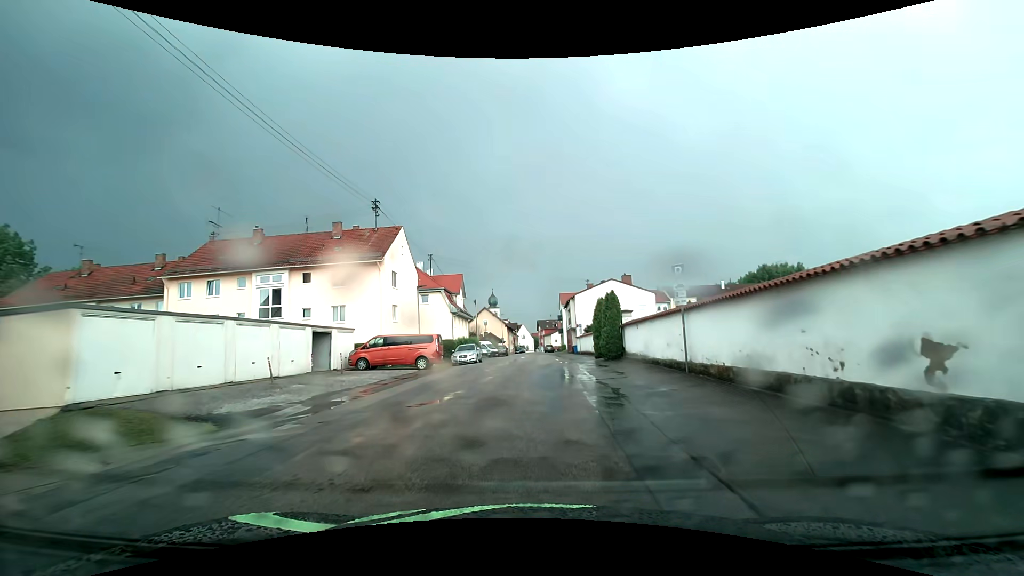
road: residential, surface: asphalt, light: Day
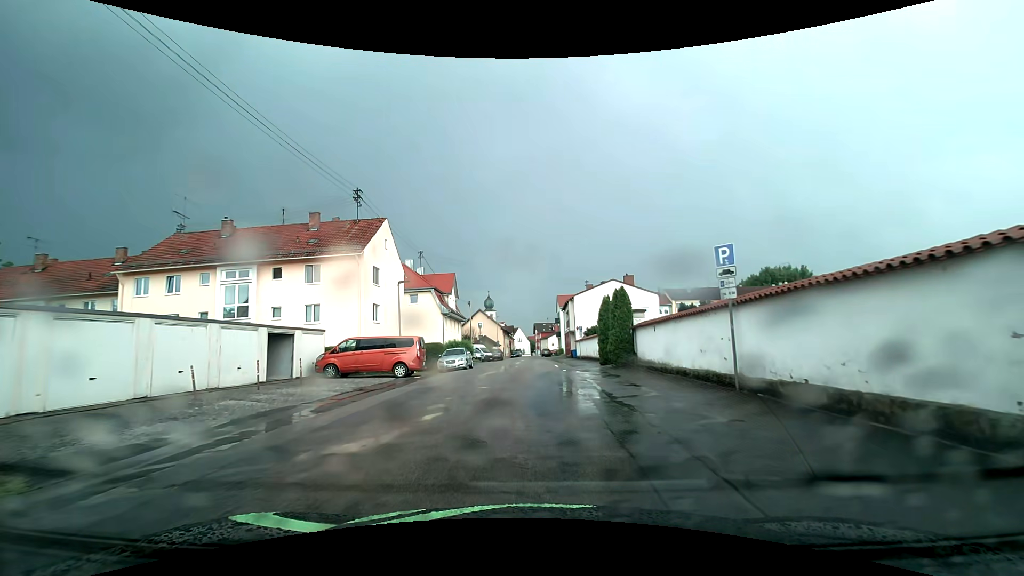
(+0.1, +3.8) m; +2°
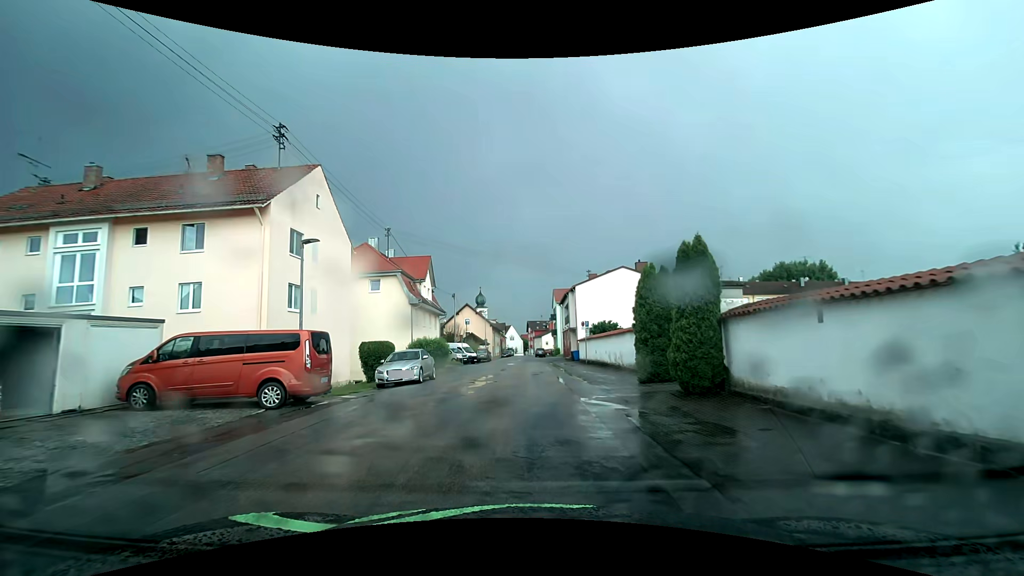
(+0.1, +11.2) m; 0°
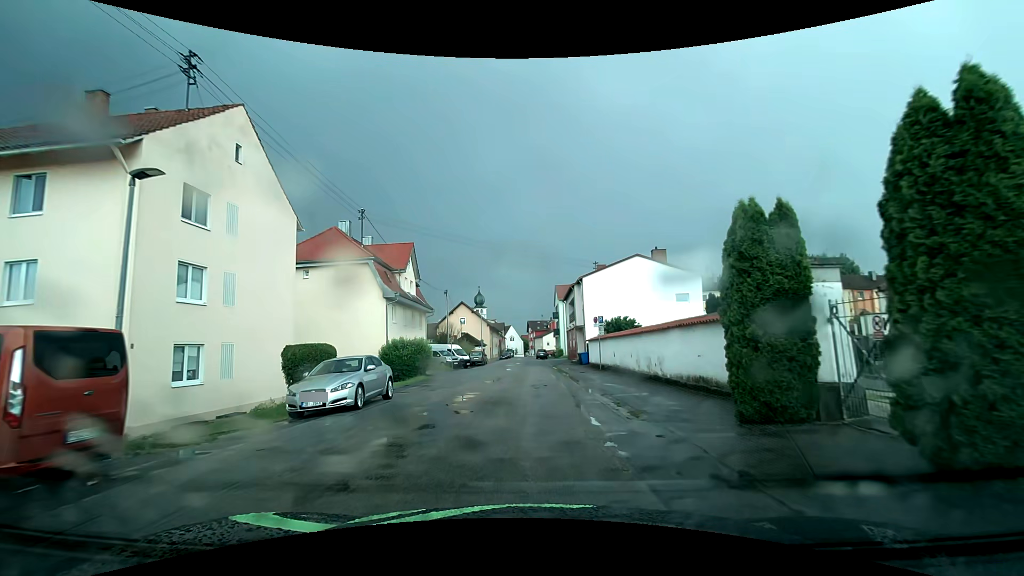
(+0.1, +7.4) m; +2°
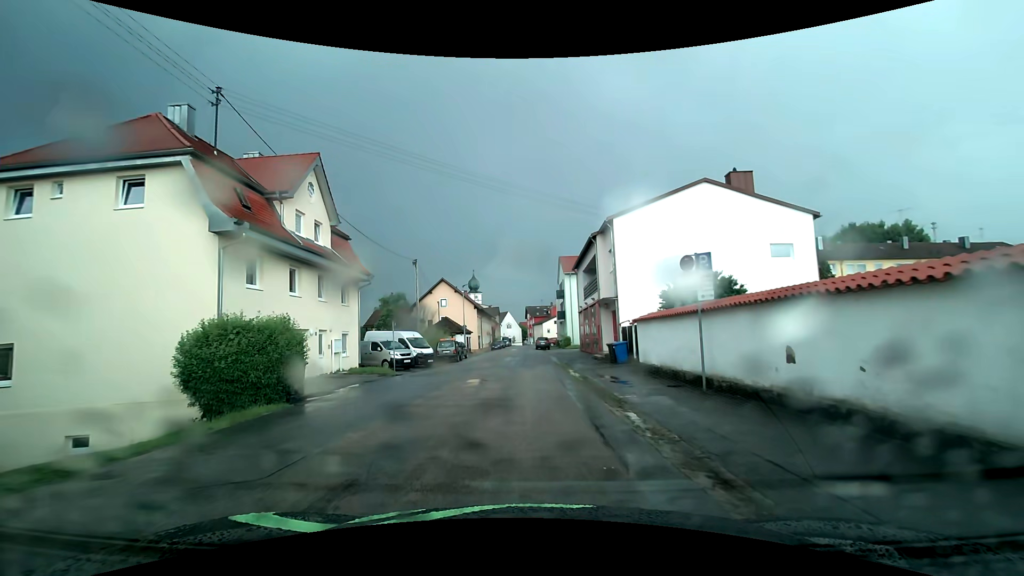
(-0.1, +18.6) m; 0°
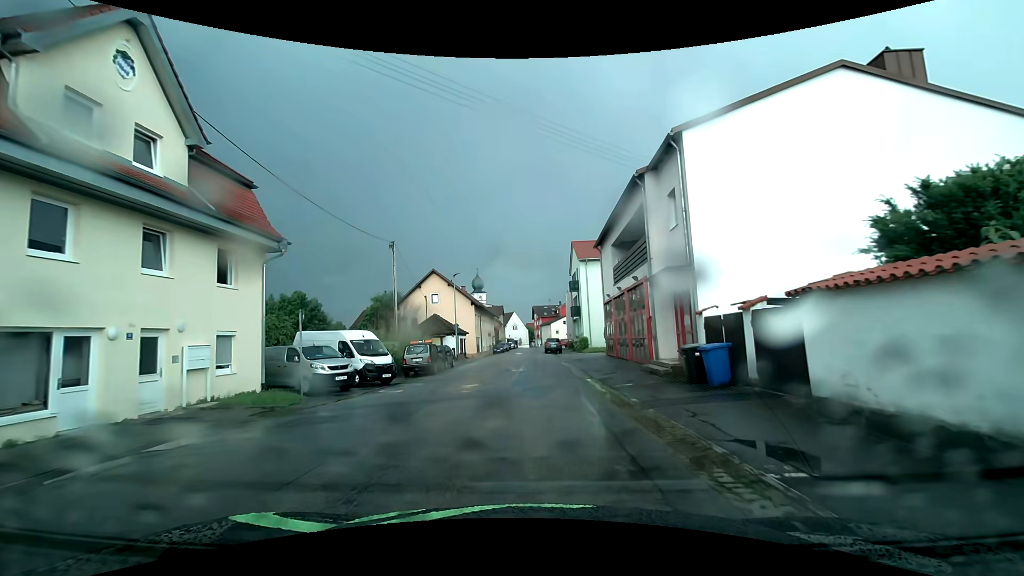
(-0.1, +11.7) m; -1°
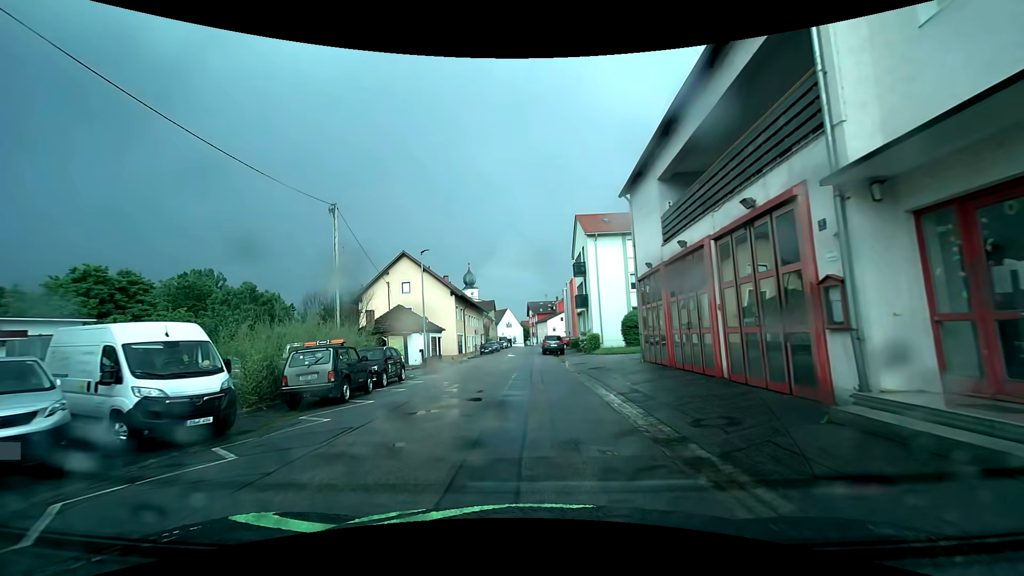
(0.0, +12.0) m; 0°
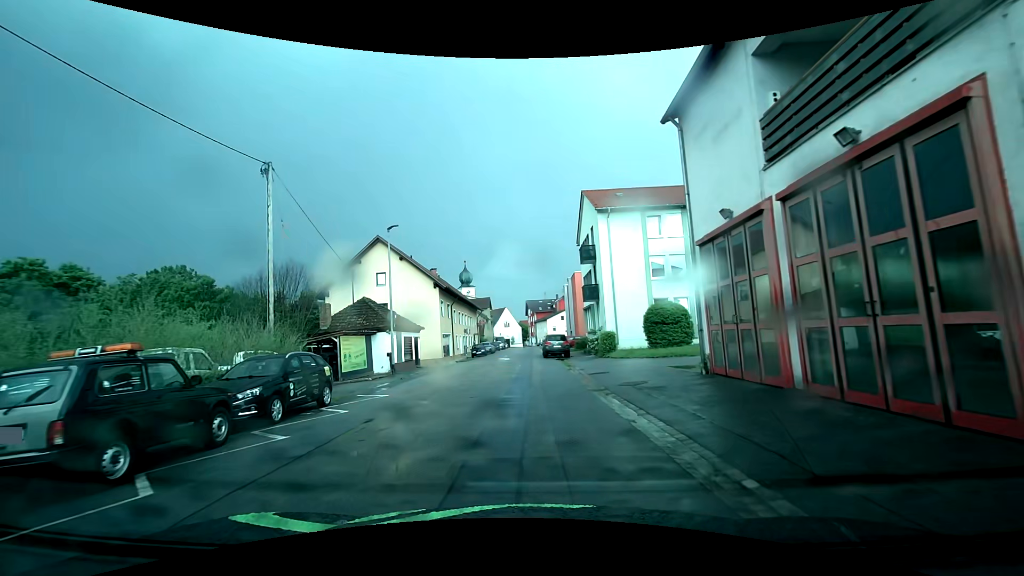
(0.0, +7.8) m; -1°
